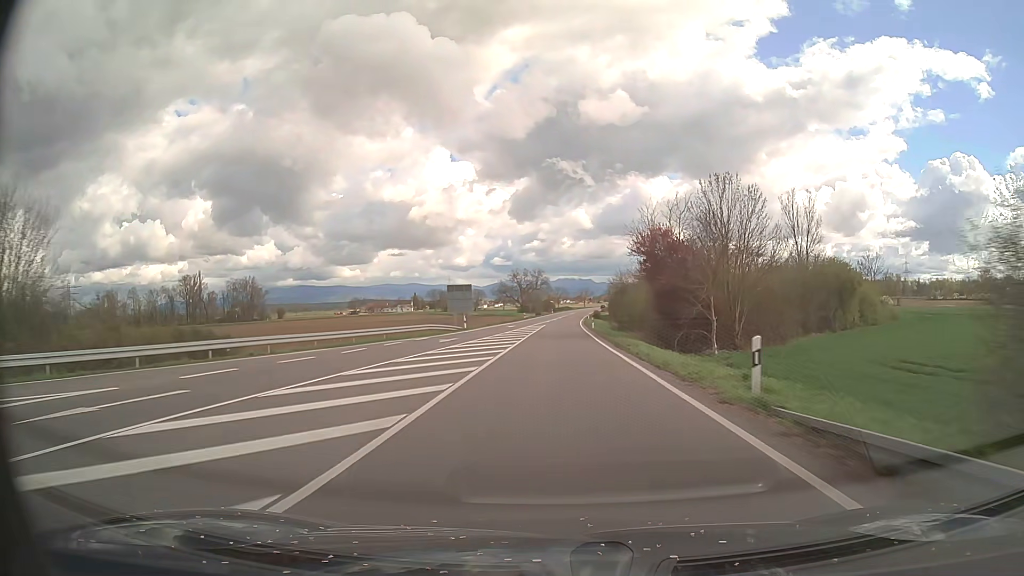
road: secondary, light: Day
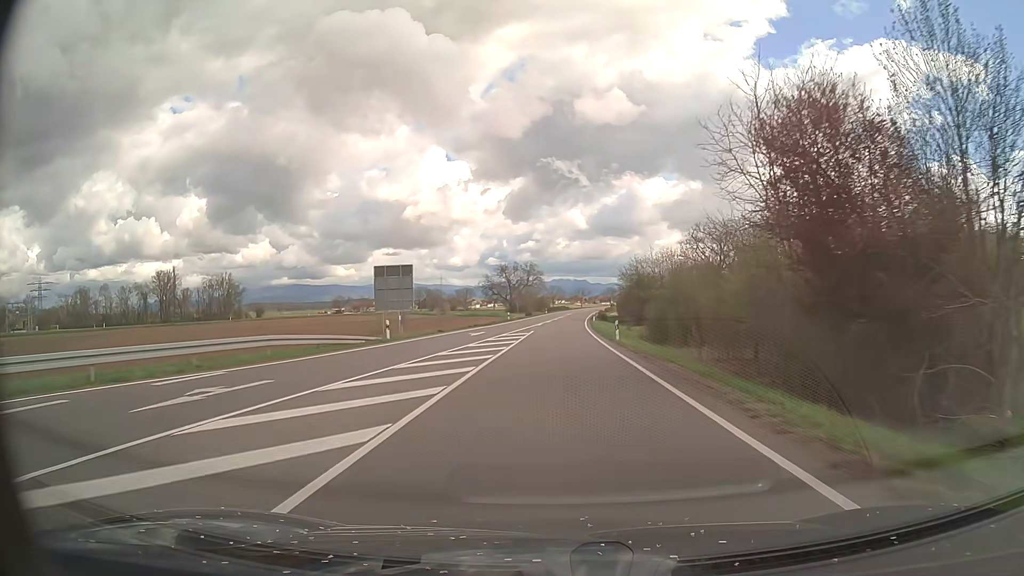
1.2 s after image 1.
(0.0, +26.3) m; 0°
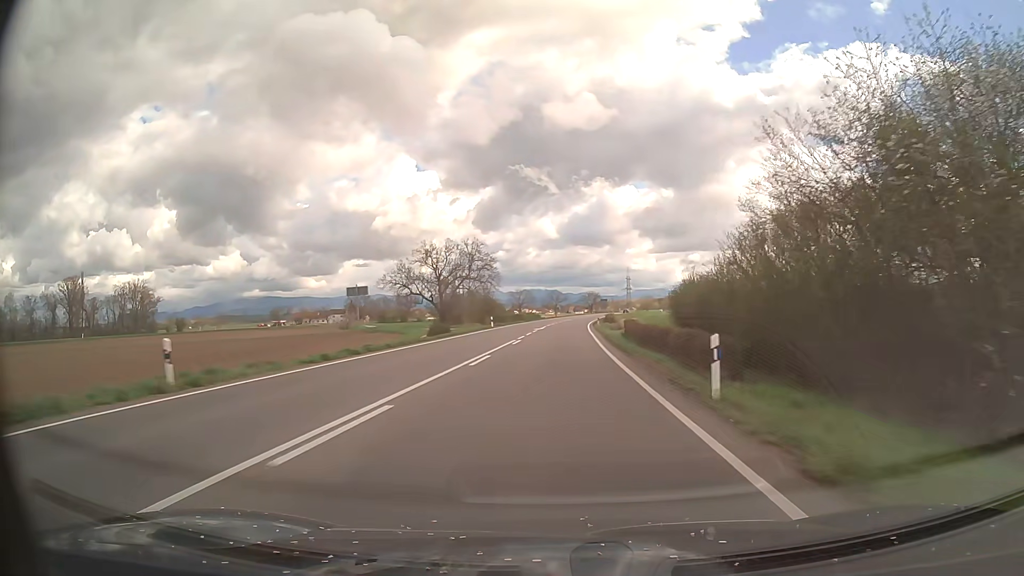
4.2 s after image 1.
(+1.5, +67.6) m; +2°
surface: asphalt
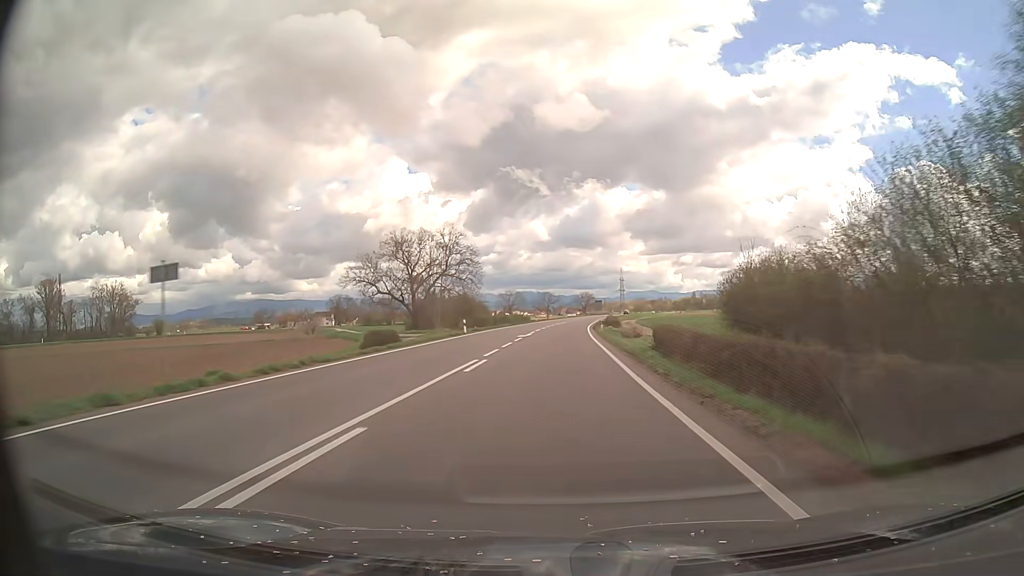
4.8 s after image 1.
(+0.1, +13.8) m; +1°
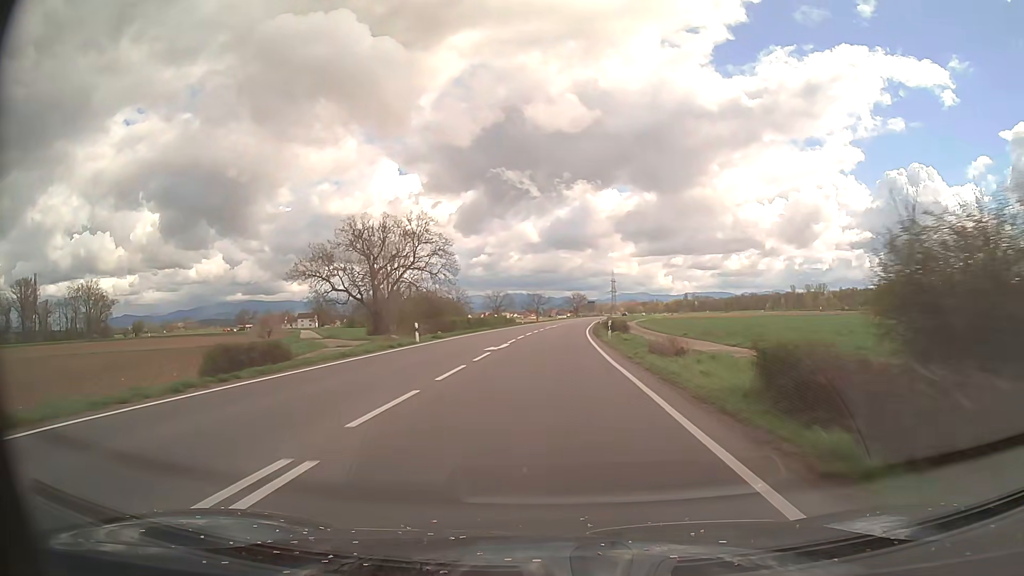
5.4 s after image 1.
(+0.1, +13.9) m; +1°
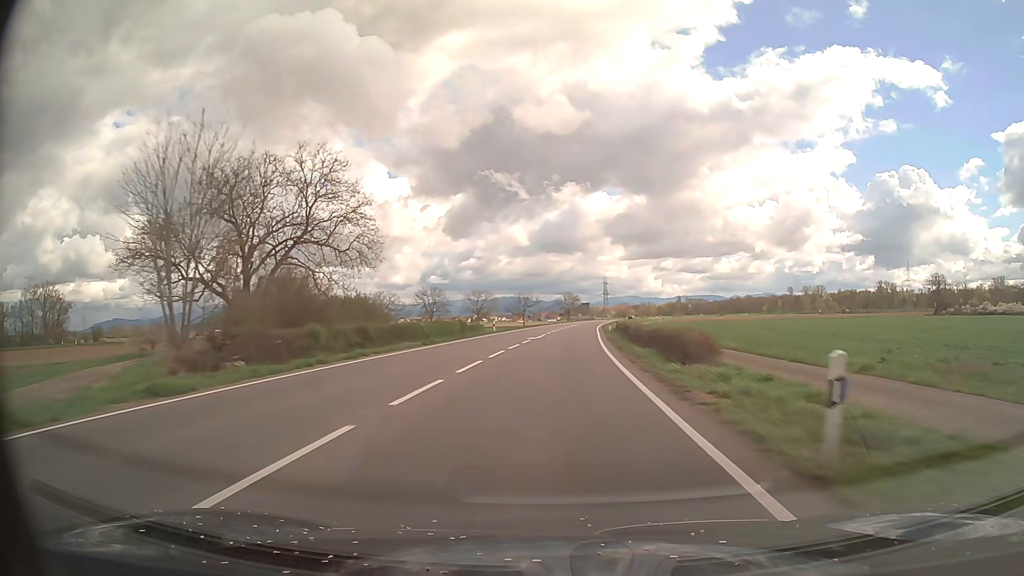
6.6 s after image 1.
(+0.2, +28.0) m; +1°
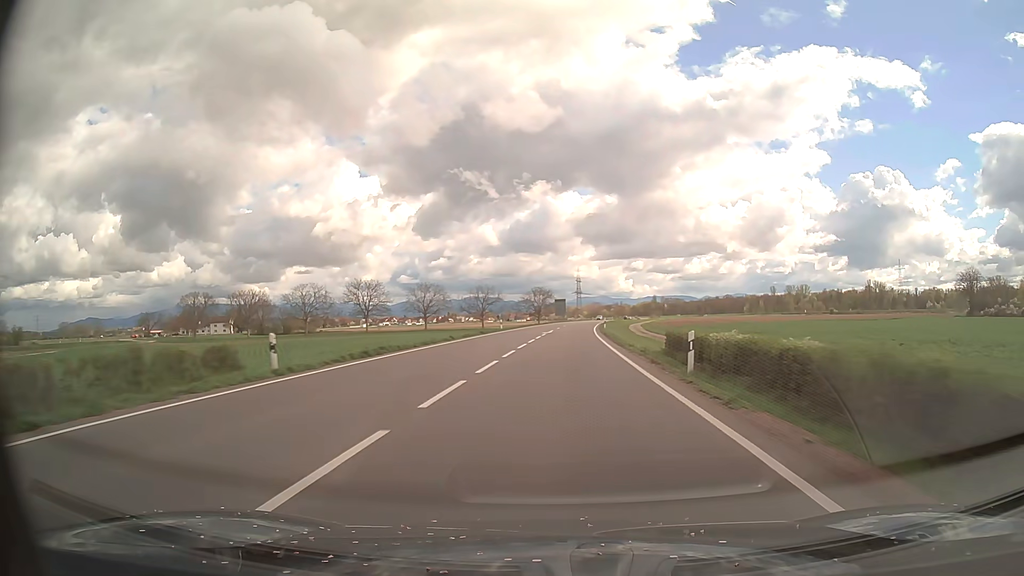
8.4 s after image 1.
(+0.9, +42.3) m; +2°
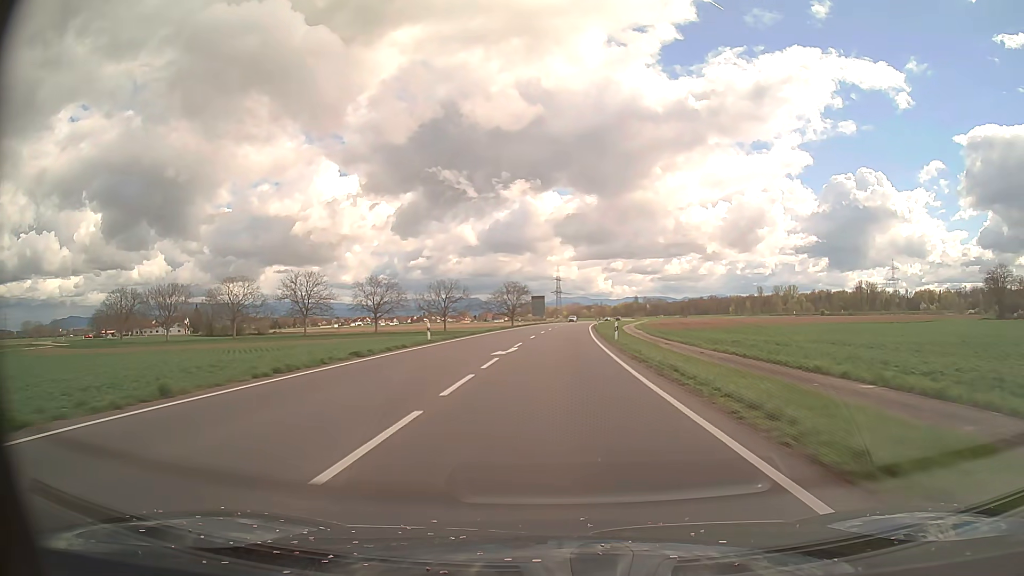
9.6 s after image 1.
(+0.5, +28.4) m; +2°
(0, +10) (0, +20) (0, +30) (+1, +40) (+1, +50) (+1, +60) (+2, +70) (+3, +80) (+3, +90) (+4, +100) m
